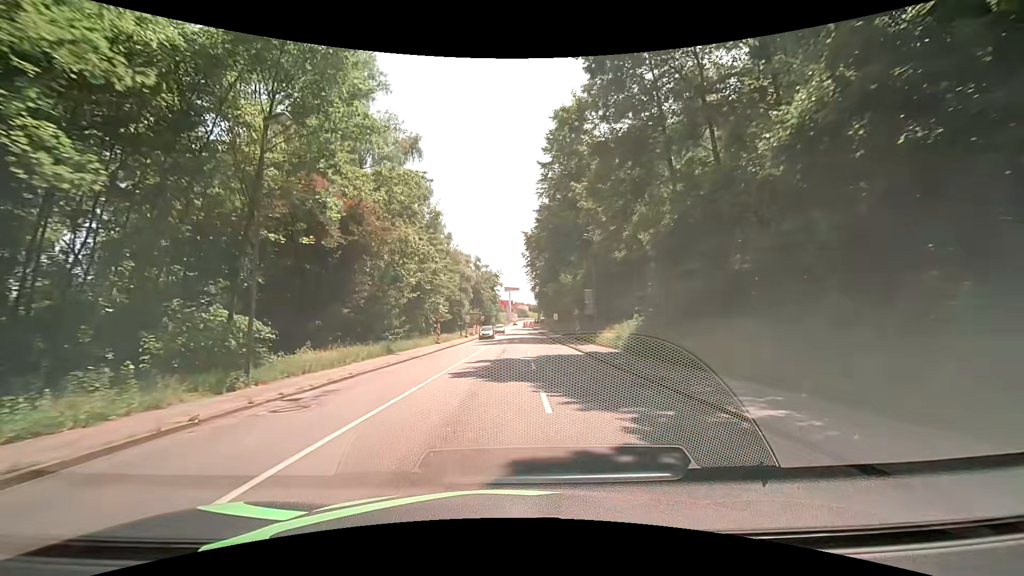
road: tertiary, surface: asphalt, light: Day
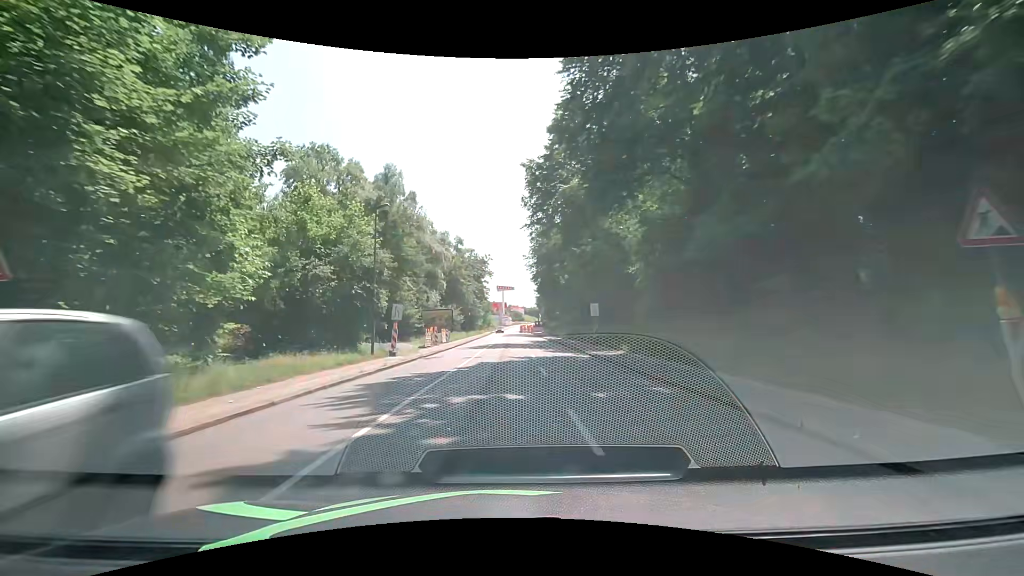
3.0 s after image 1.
(+0.5, +38.7) m; +1°
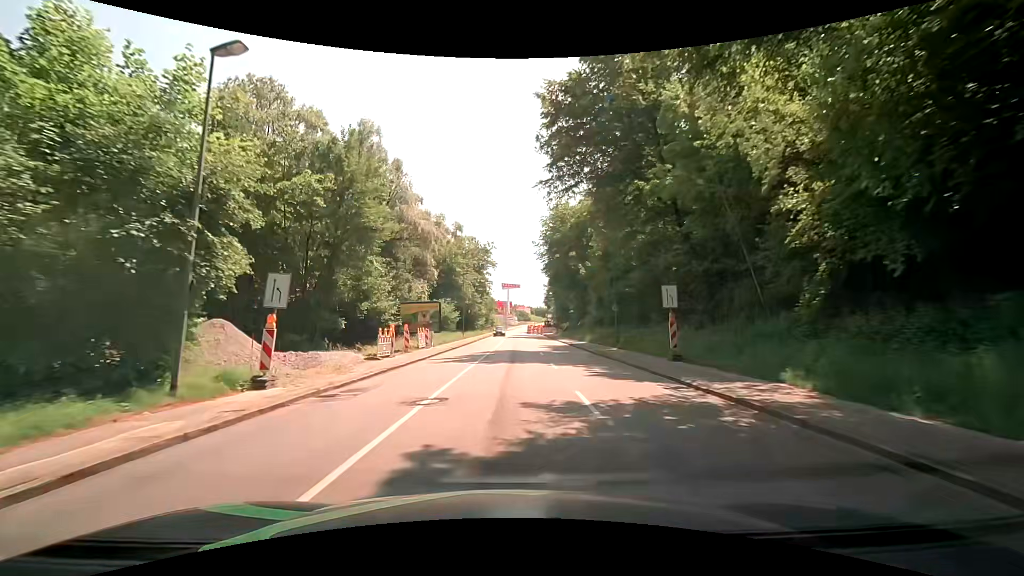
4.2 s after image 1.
(-0.2, +15.4) m; -1°
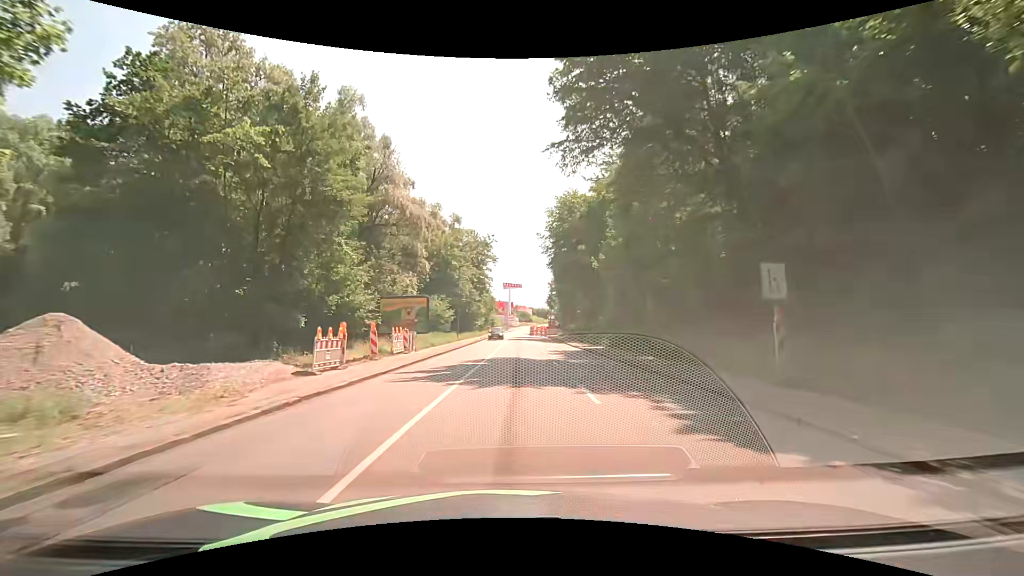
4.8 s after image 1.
(0.0, +7.7) m; -1°
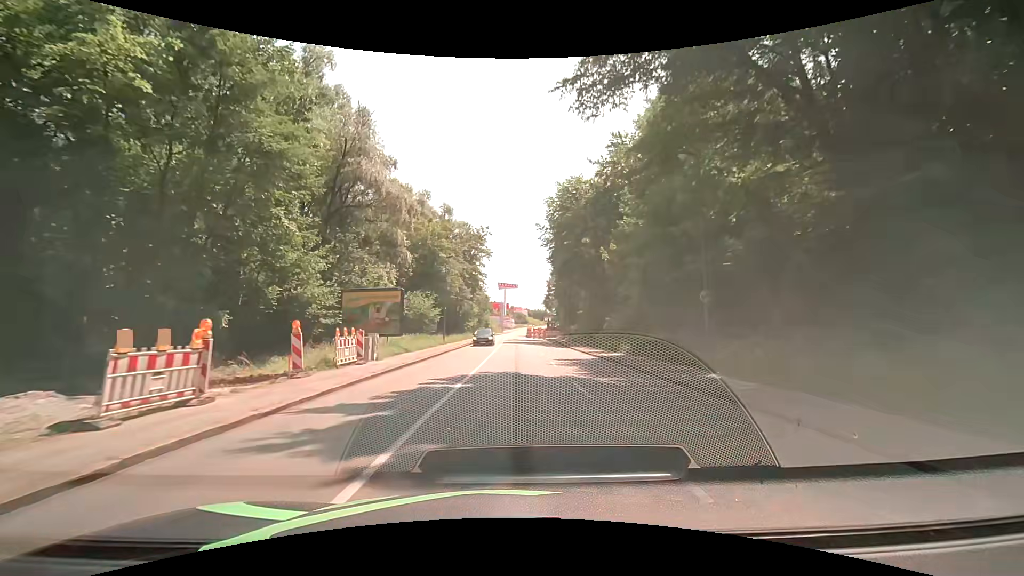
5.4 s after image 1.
(+0.1, +7.7) m; +2°
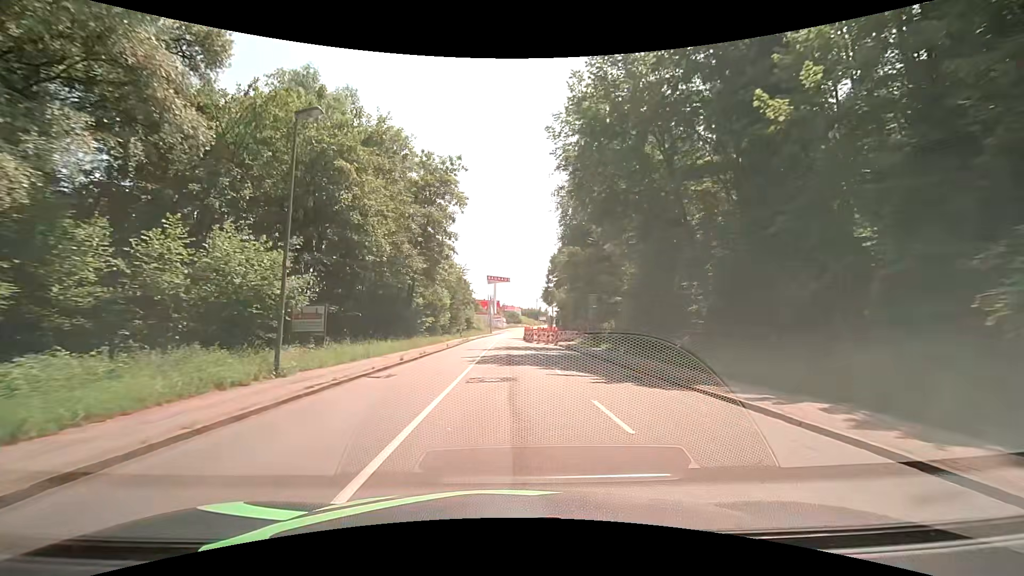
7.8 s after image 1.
(+0.4, +31.0) m; +1°
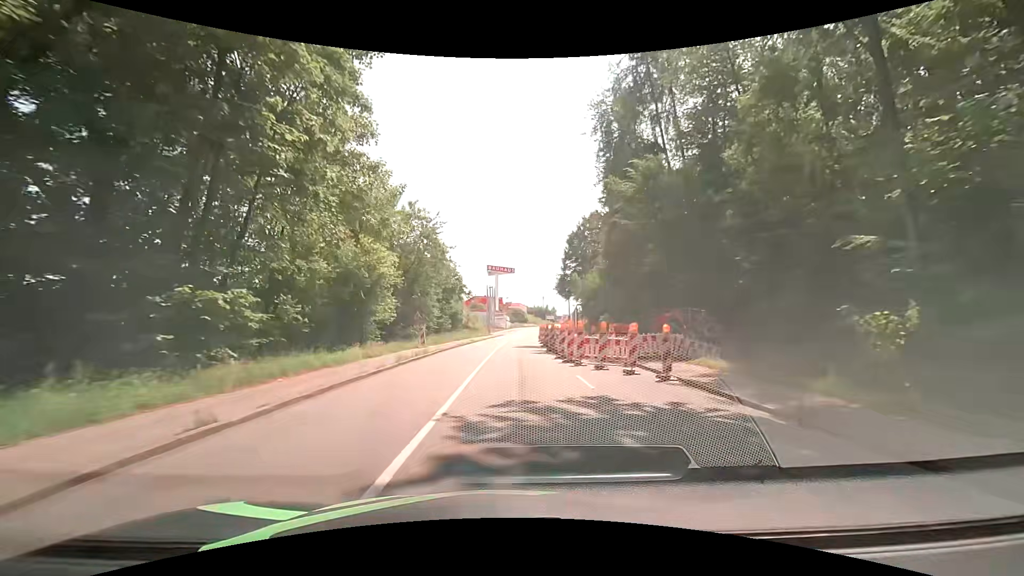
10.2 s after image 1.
(-0.4, +31.0) m; -1°
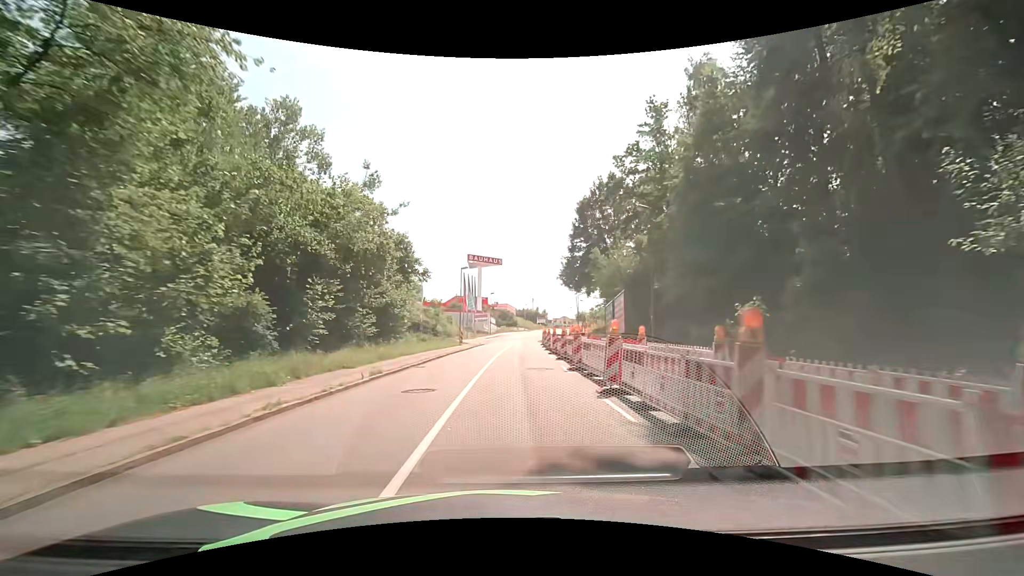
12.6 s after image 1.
(+0.3, +31.0) m; +1°
(0, +10) (0, +20) (+1, +30) (+1, +40) (+2, +50) (+2, +60) (+3, +70) (+5, +80) (+6, +90) (+8, +100) m
